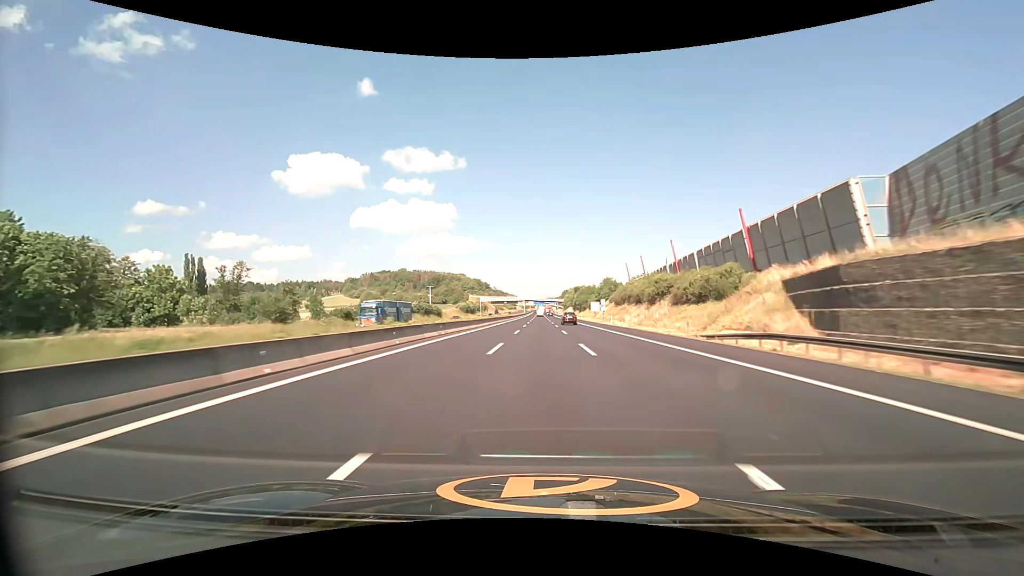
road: motorway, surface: asphalt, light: Day
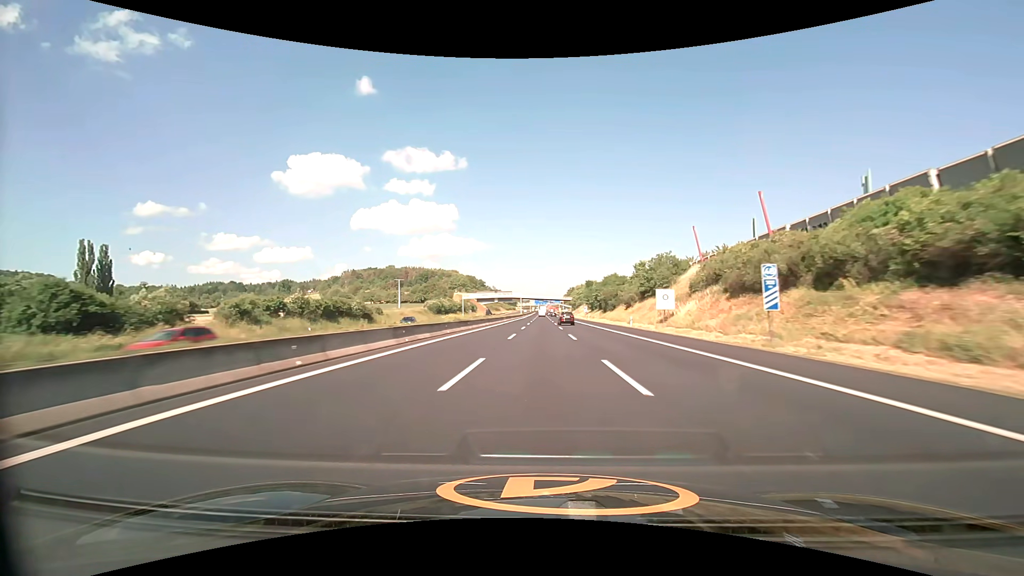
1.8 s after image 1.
(-0.1, +61.8) m; 0°
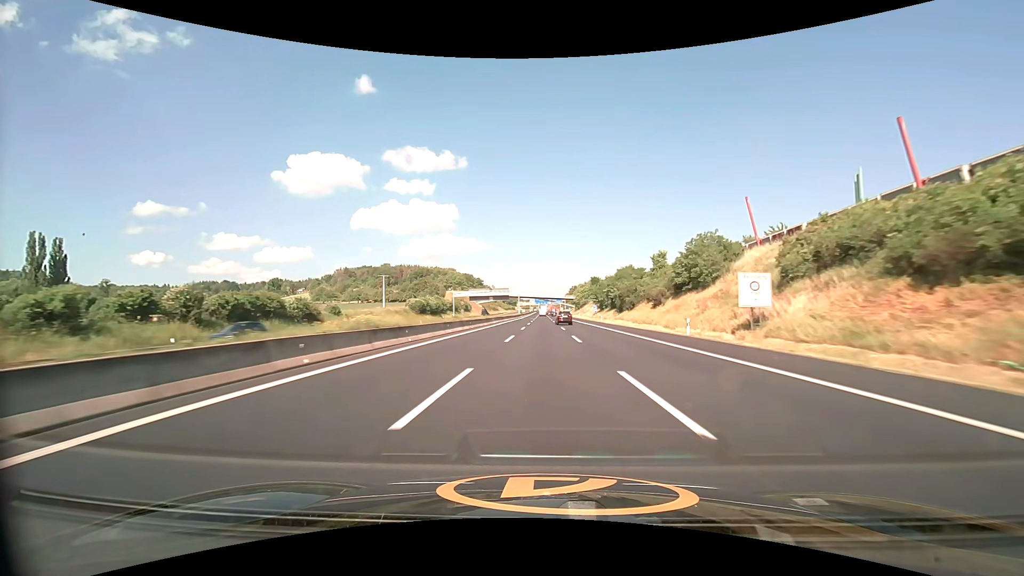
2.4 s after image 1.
(0.0, +20.7) m; 0°
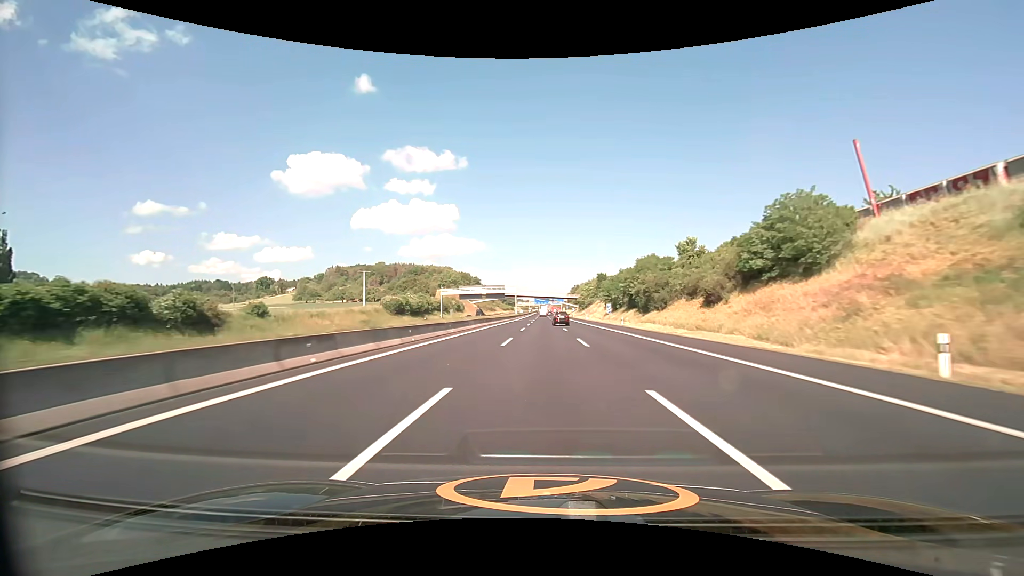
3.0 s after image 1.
(0.0, +20.8) m; 0°
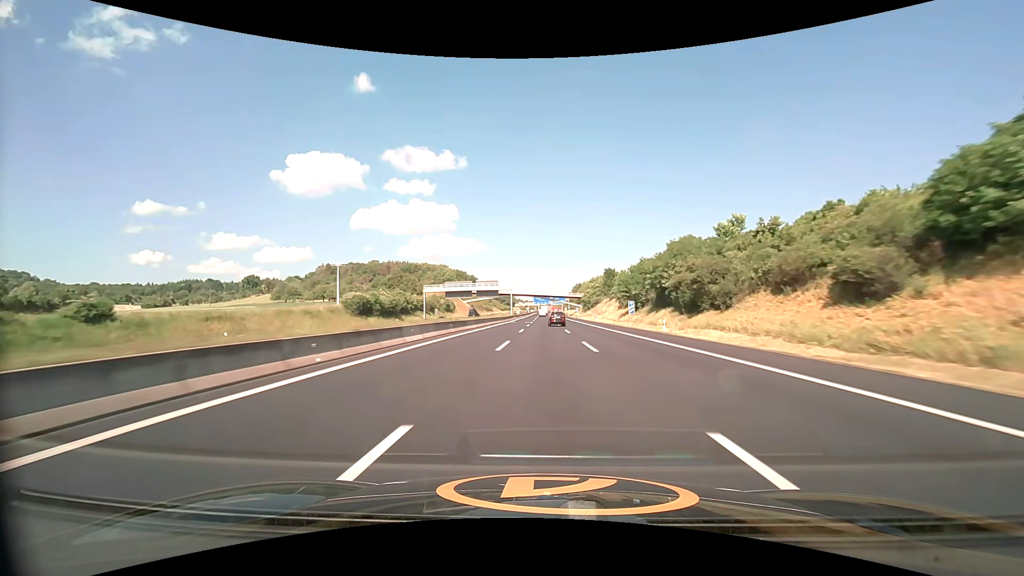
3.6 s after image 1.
(0.0, +20.8) m; 0°
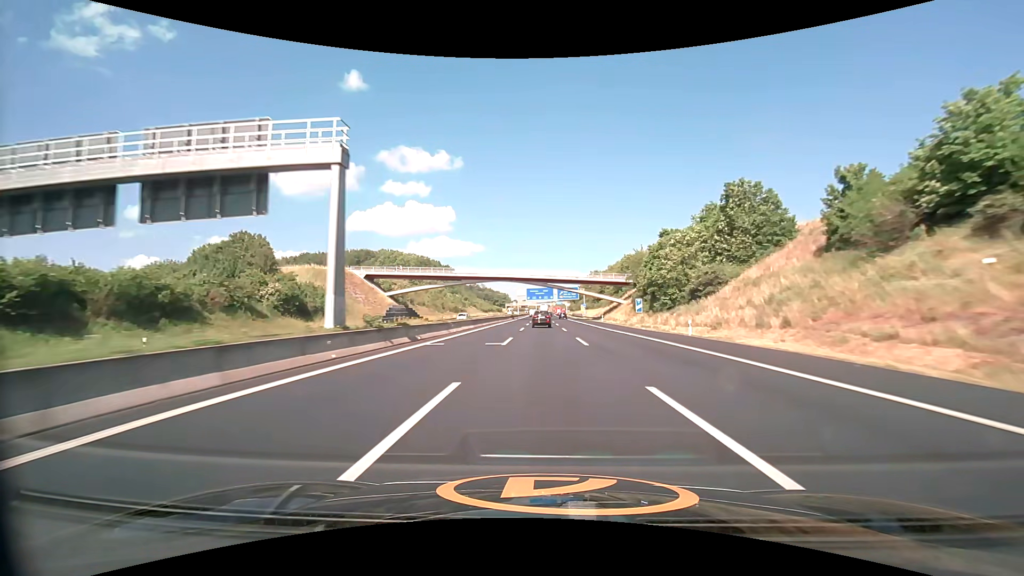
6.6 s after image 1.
(+0.2, +104.1) m; 0°
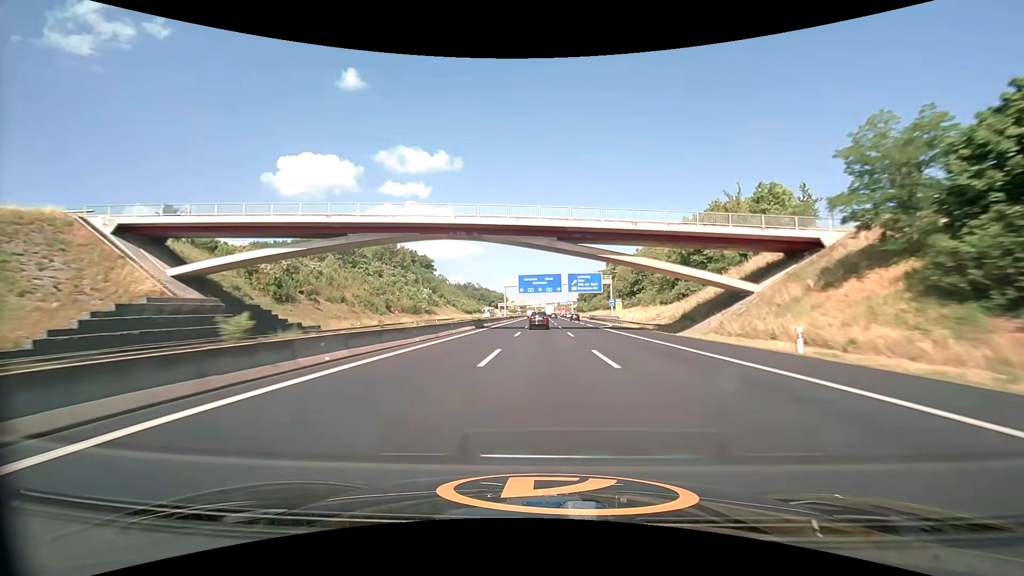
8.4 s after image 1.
(-0.2, +61.9) m; 0°
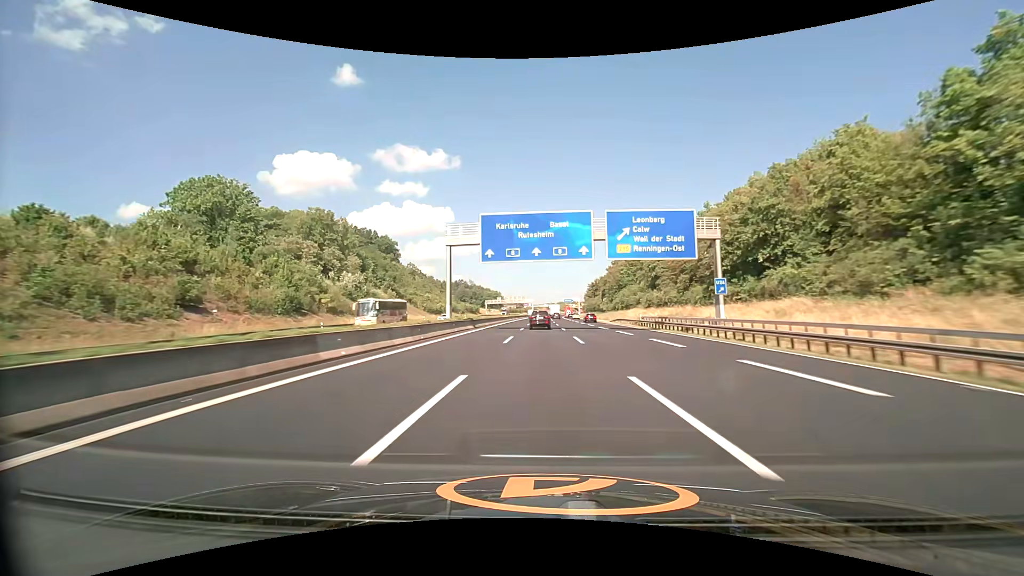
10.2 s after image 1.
(+0.1, +61.9) m; 0°
(0, +10) (0, +20) (0, +30) (0, +40) (0, +50) (0, +60) (0, +70) (0, +80) (0, +90) (0, +100) m
